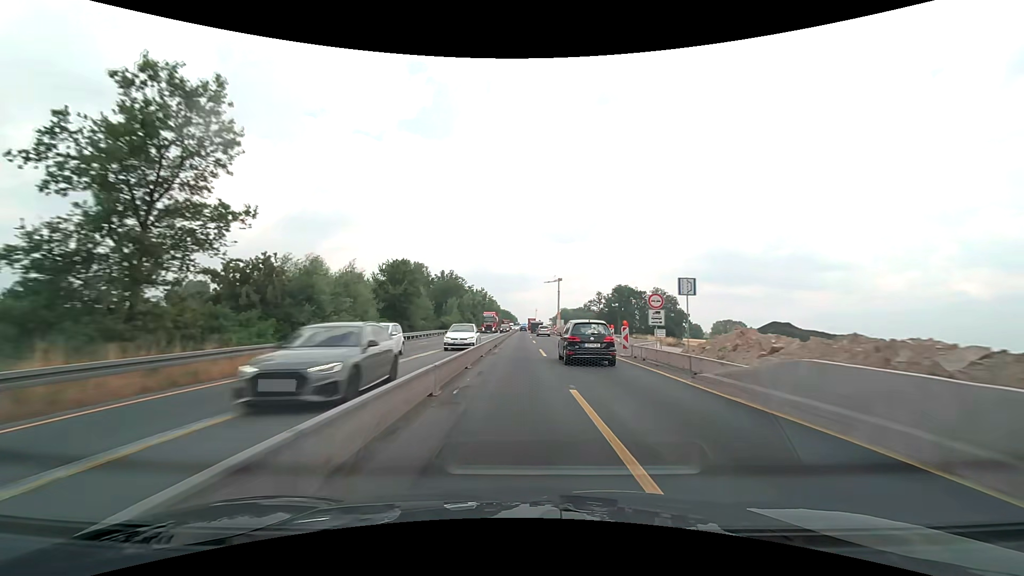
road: motorway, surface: concrete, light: Day
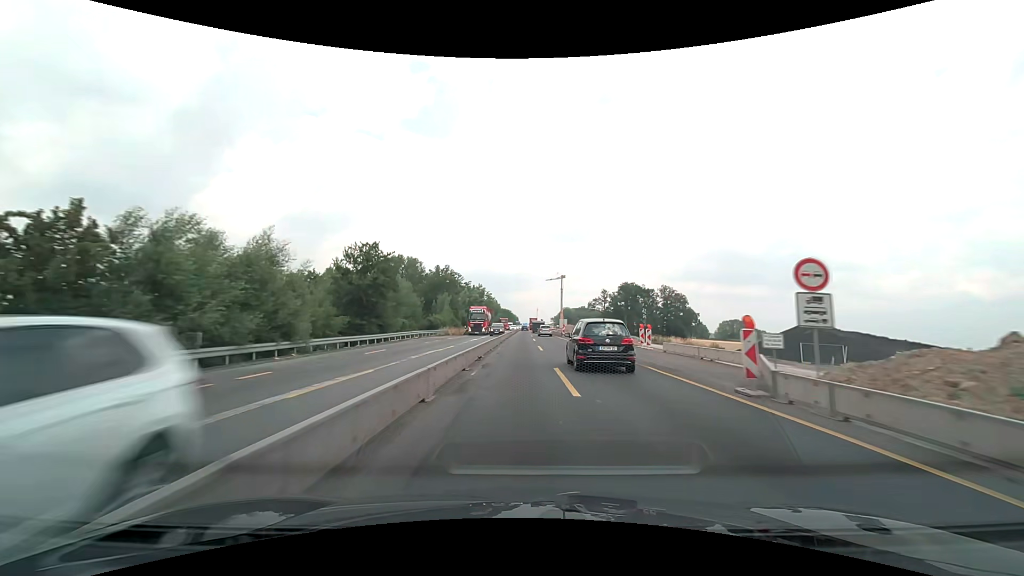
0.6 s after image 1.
(0.0, +12.8) m; 0°
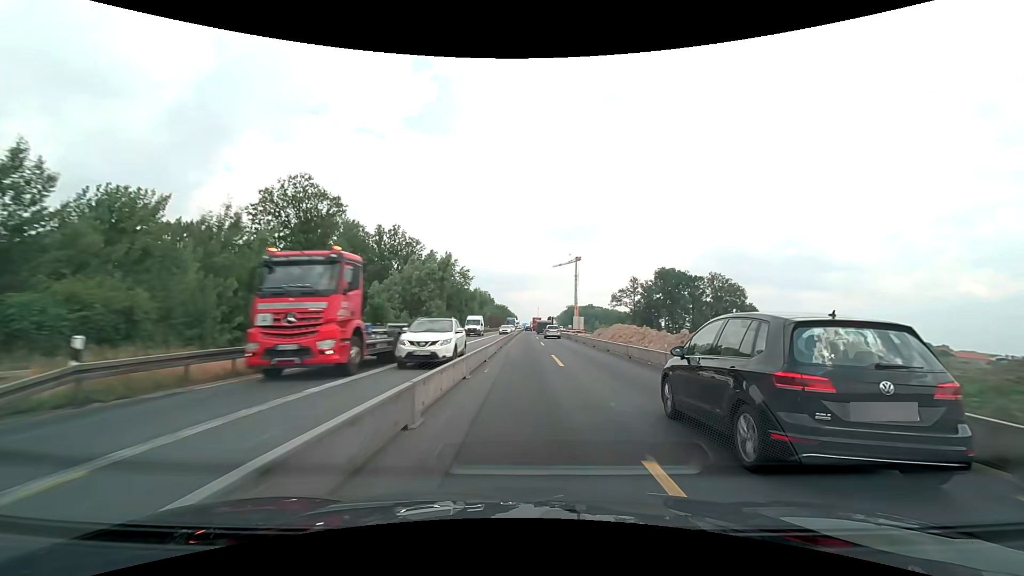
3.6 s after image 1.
(-0.1, +64.2) m; 0°
(0, +10) (0, +20) (0, +30) (0, +40) (0, +50) (+1, +60) (+1, +70) (+1, +80) (+1, +90) (+1, +100) m
